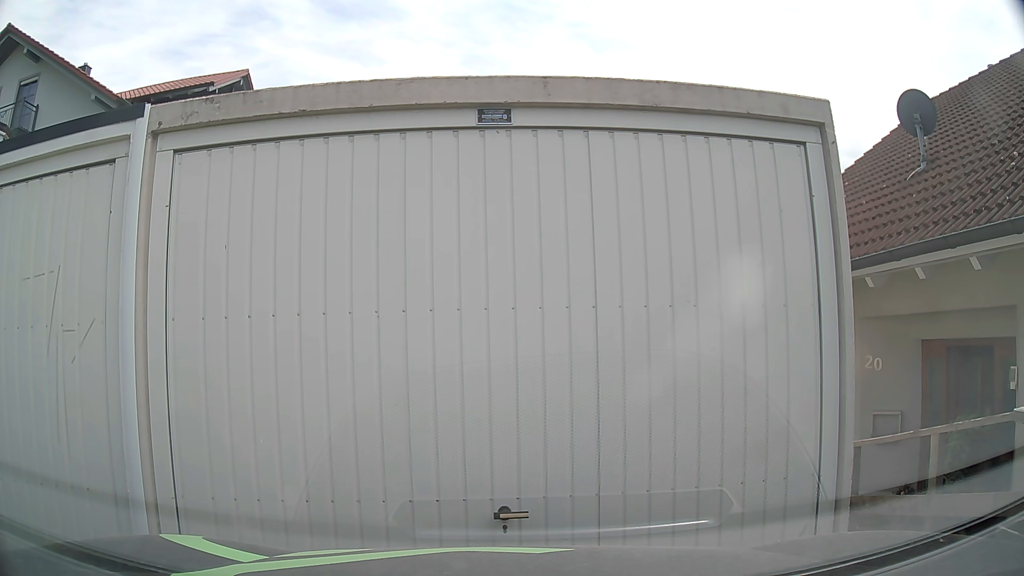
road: residential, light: Day
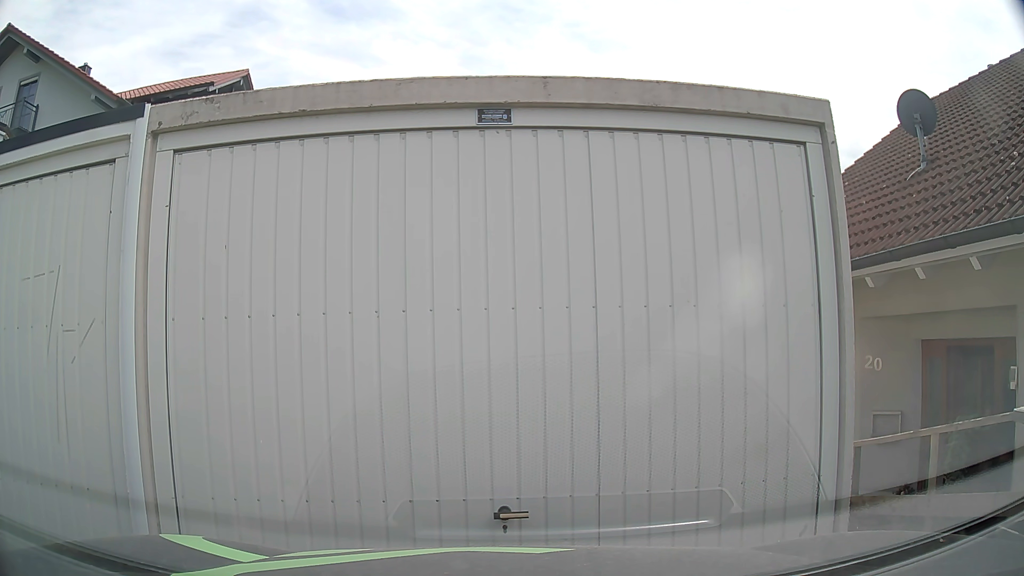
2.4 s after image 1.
(0.0, 0.0) m; 0°
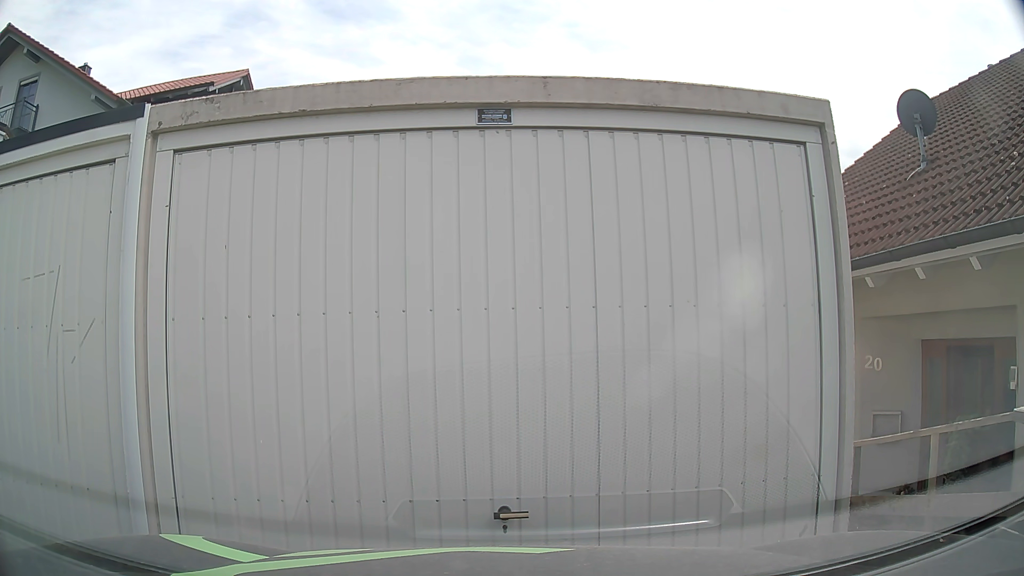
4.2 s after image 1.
(0.0, 0.0) m; 0°
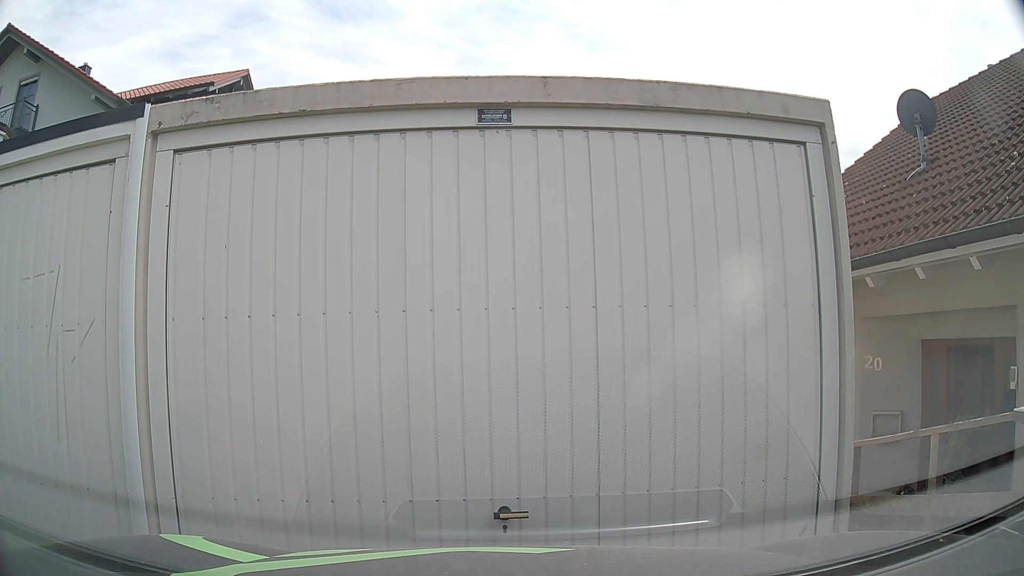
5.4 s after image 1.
(0.0, 0.0) m; 0°
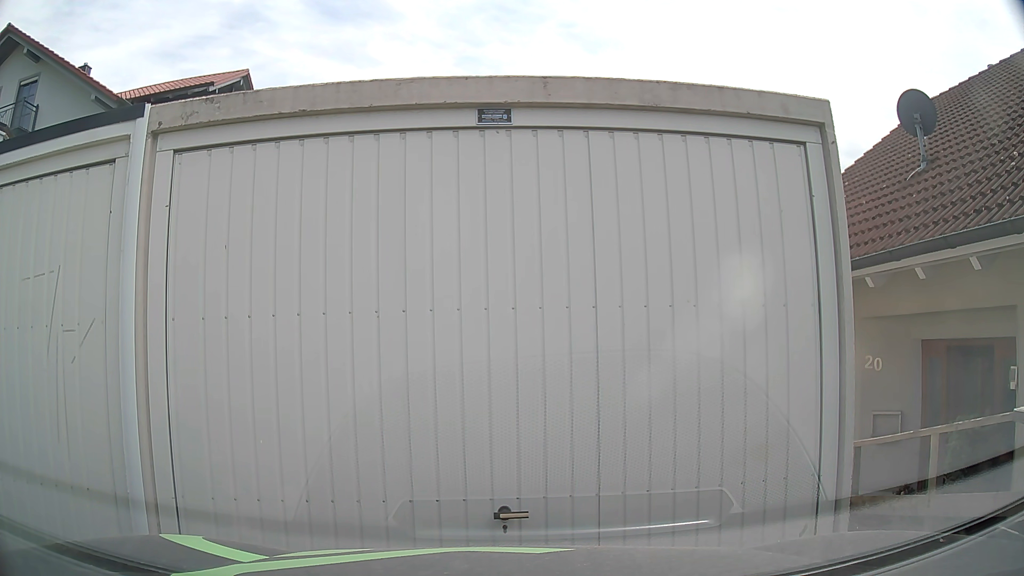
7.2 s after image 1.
(0.0, 0.0) m; 0°
